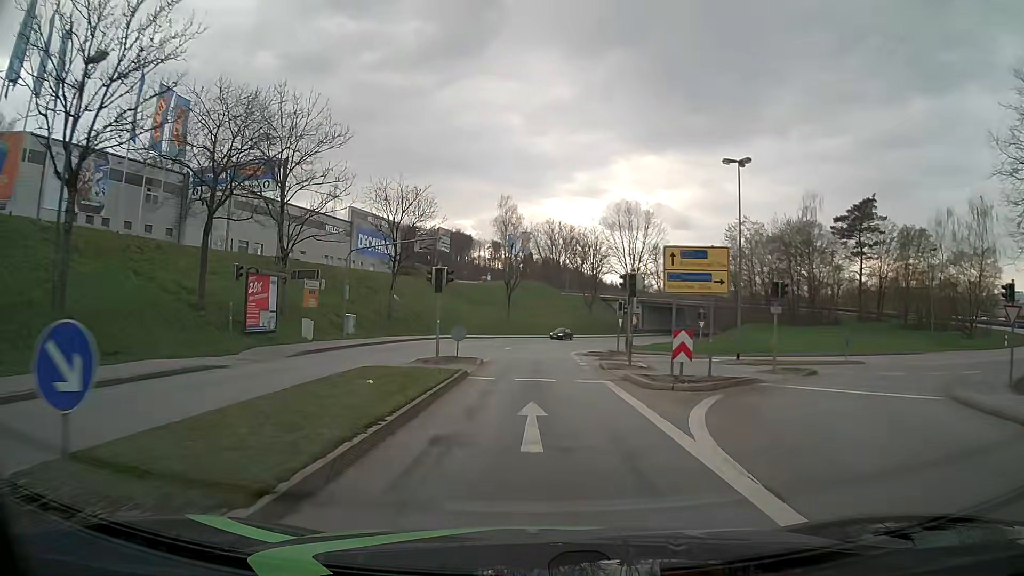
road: tertiary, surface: asphalt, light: Day
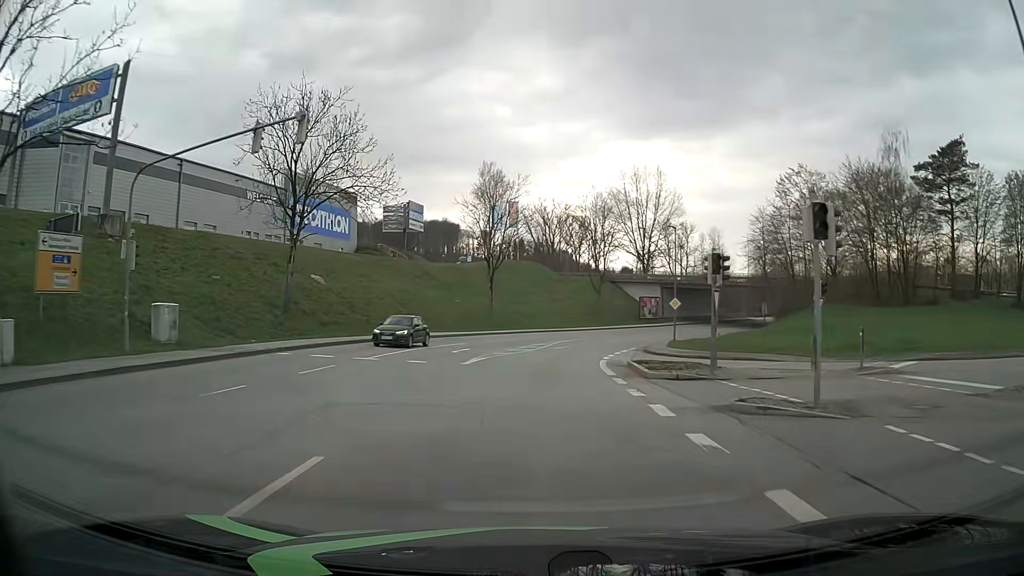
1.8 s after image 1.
(0.0, +23.4) m; 0°
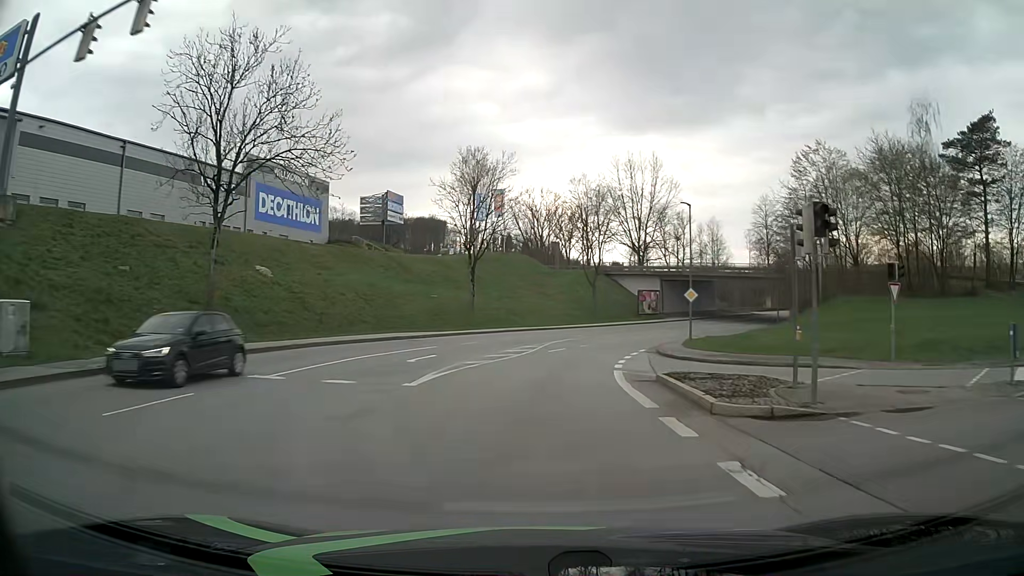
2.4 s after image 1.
(+0.1, +7.8) m; +1°
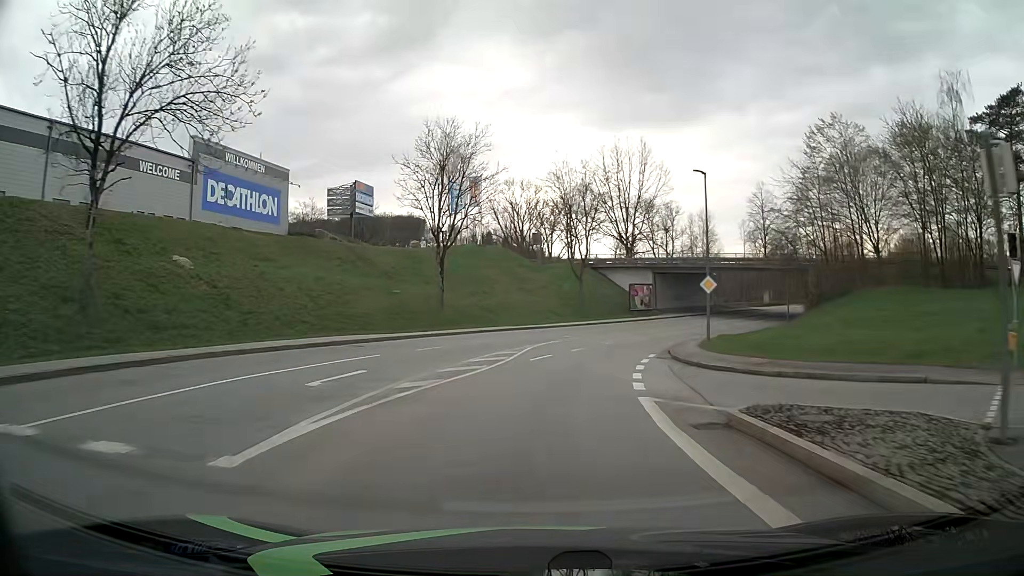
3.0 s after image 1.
(+0.1, +7.8) m; +2°
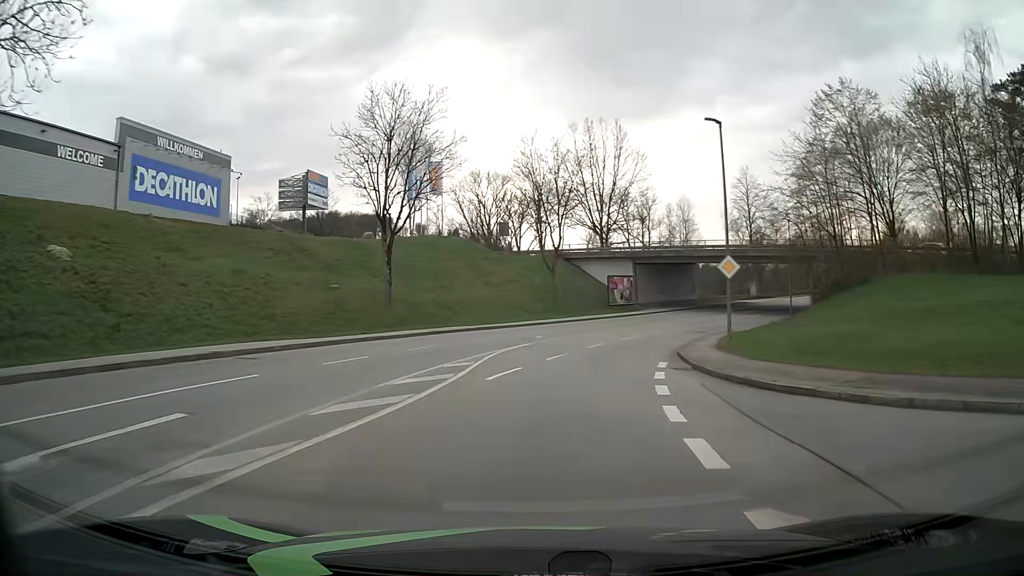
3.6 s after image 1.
(+0.1, +7.8) m; +2°
